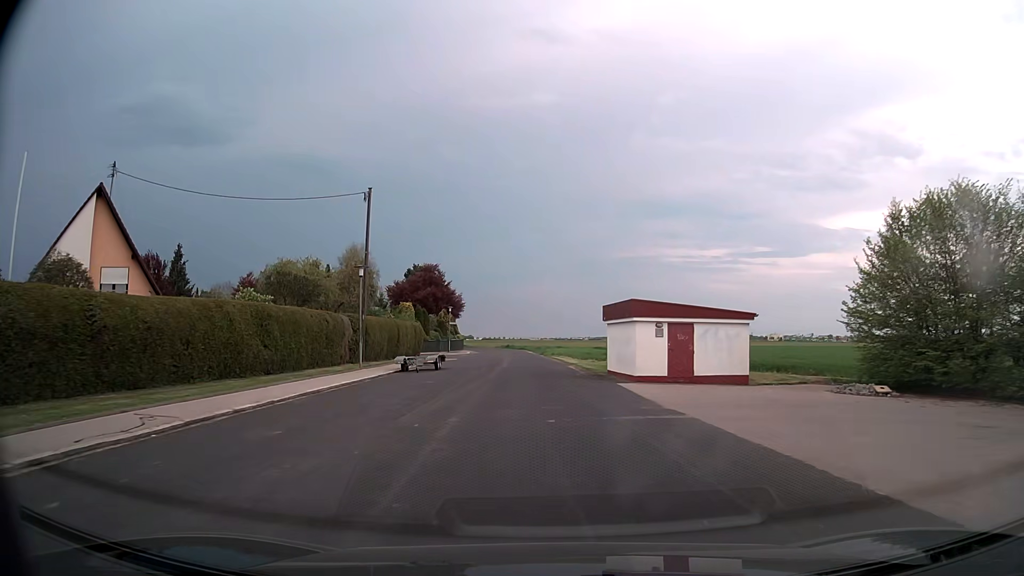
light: Day
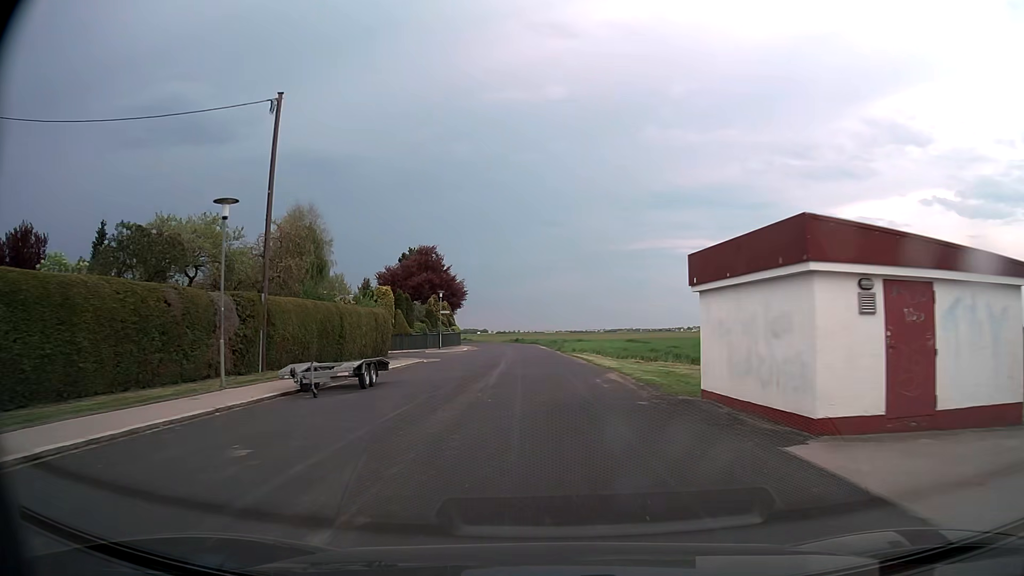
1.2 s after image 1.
(-0.3, +16.2) m; -1°
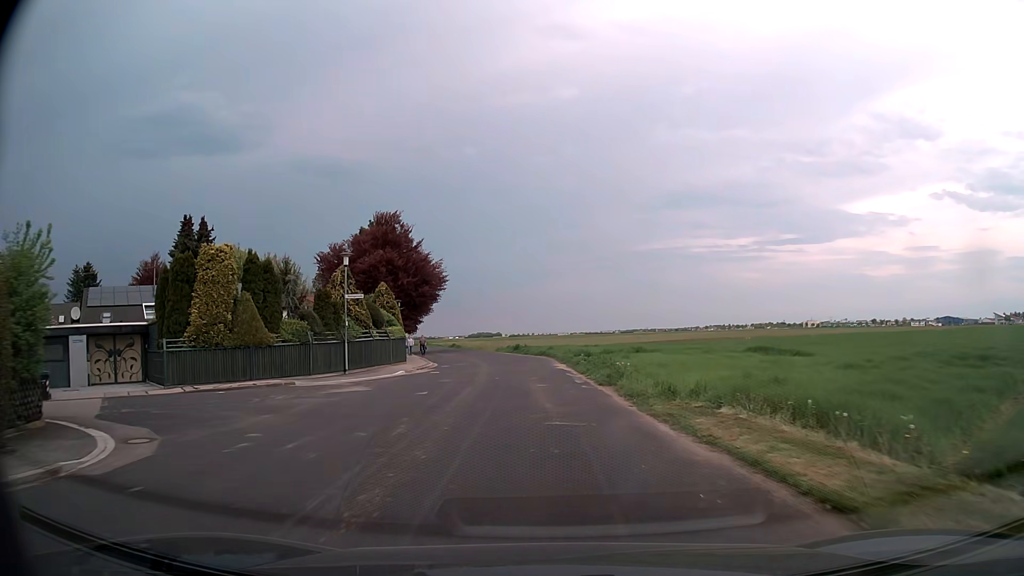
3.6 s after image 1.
(-0.3, +31.1) m; -1°
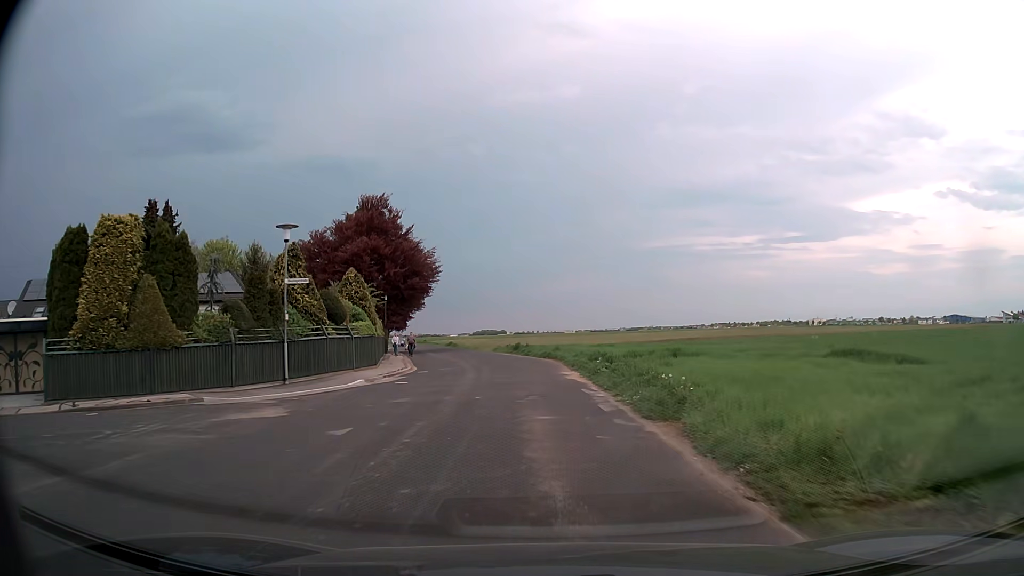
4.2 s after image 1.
(0.0, +7.2) m; 0°
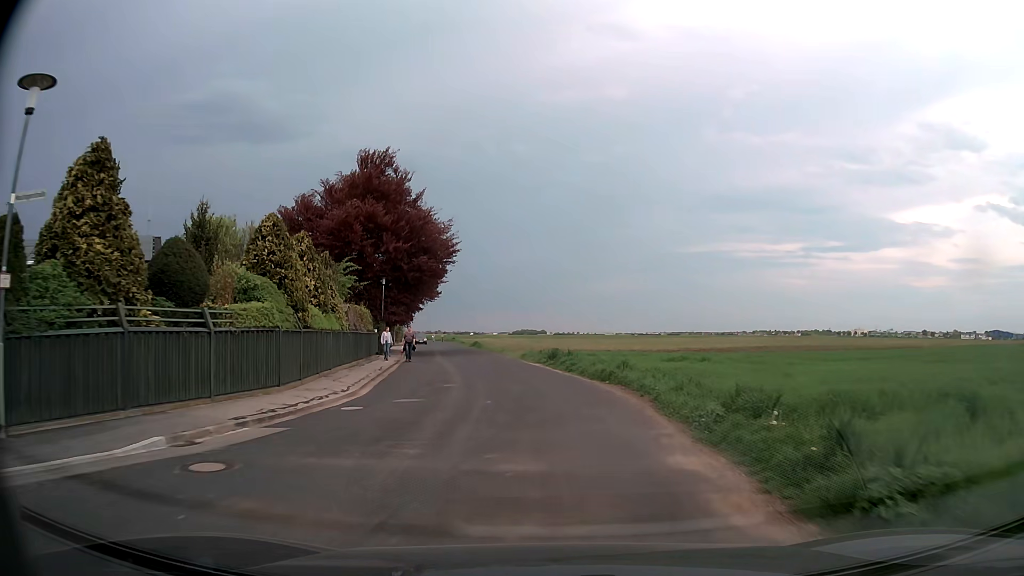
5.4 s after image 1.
(-0.4, +13.6) m; -4°
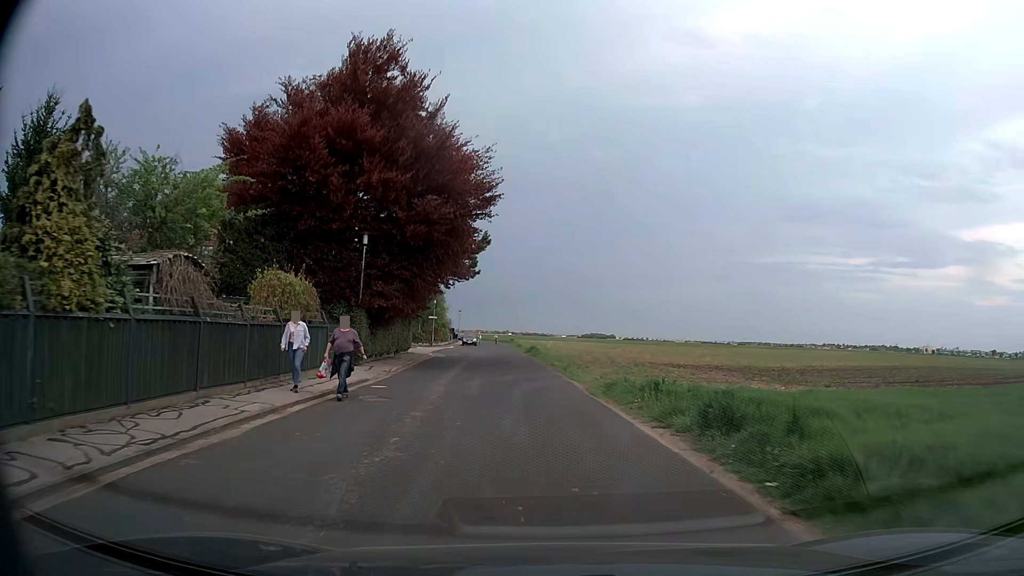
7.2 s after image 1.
(-0.8, +18.7) m; -5°
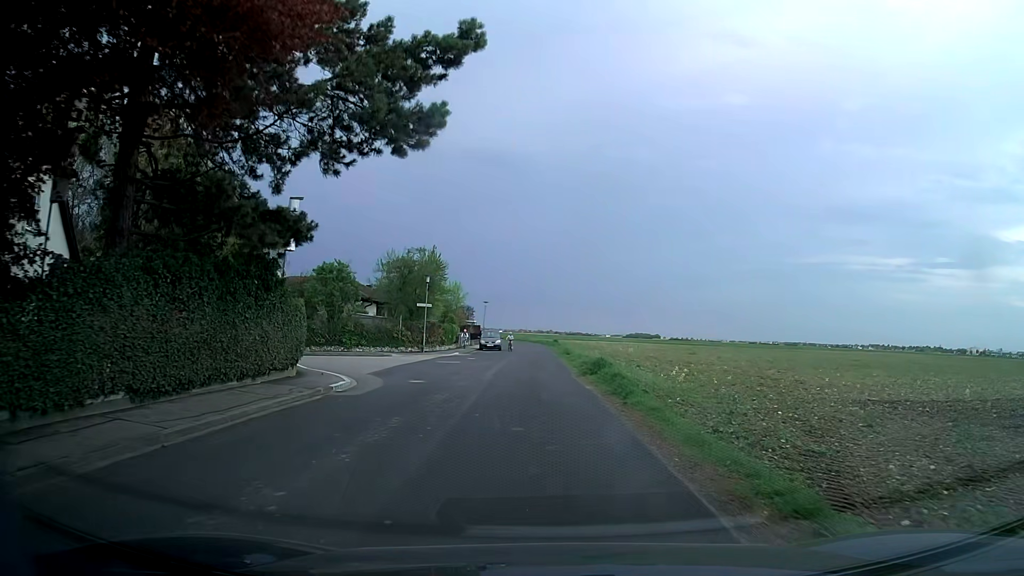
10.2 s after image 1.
(-1.1, +27.3) m; -4°
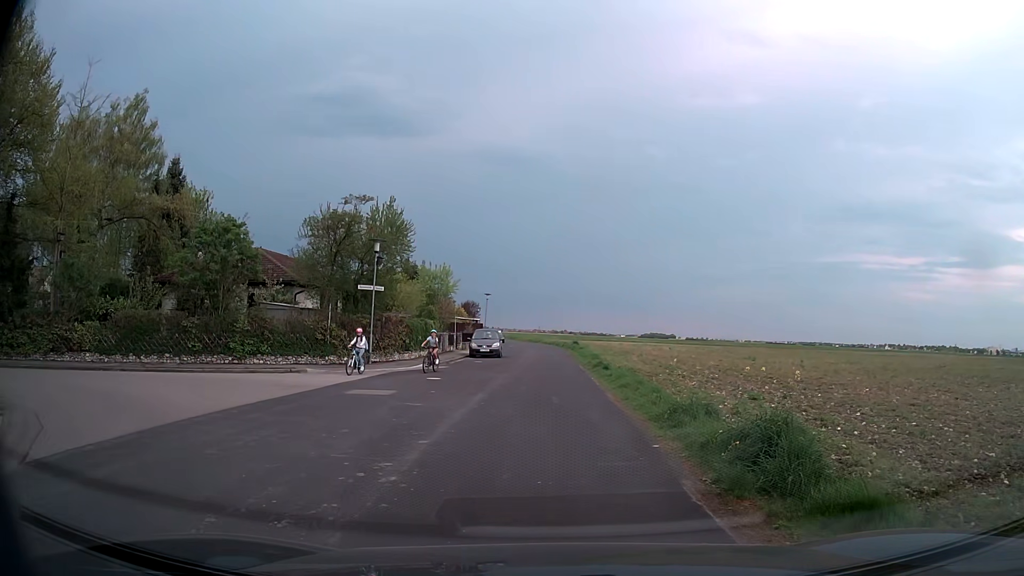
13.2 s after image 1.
(0.0, +15.9) m; -2°
